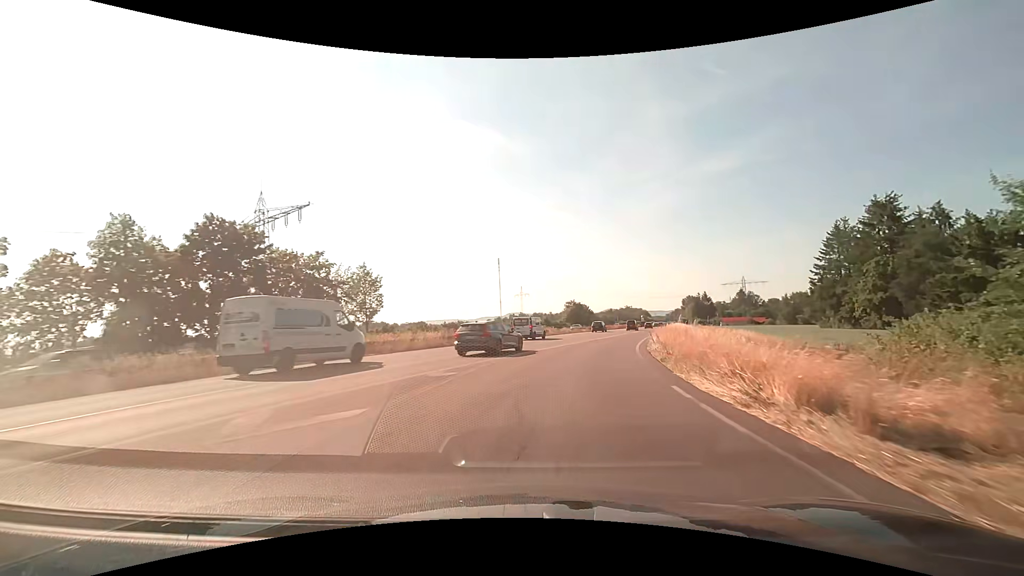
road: trunk_link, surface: asphalt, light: Day
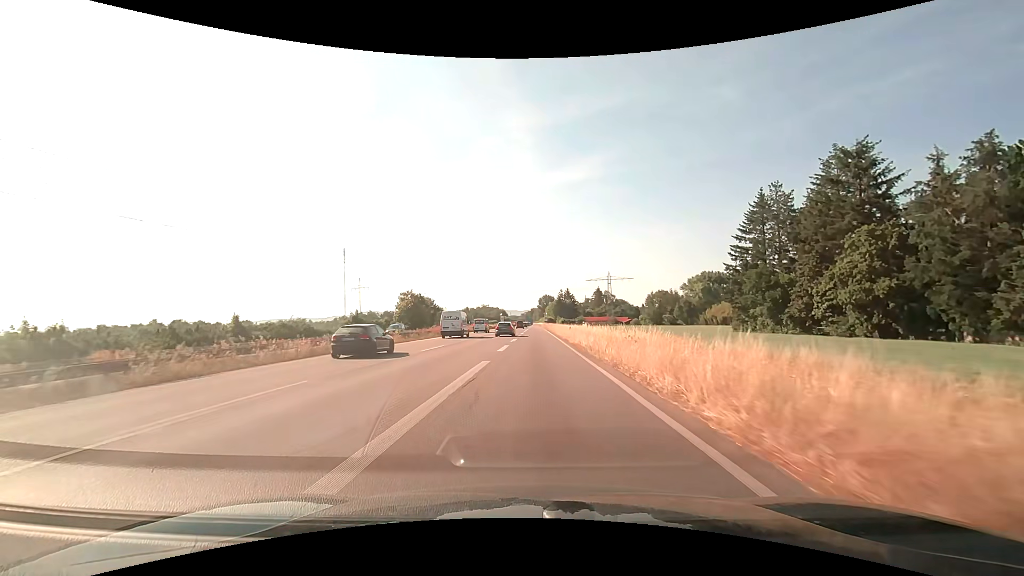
(+8.9, +45.8) m; +17°
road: trunk
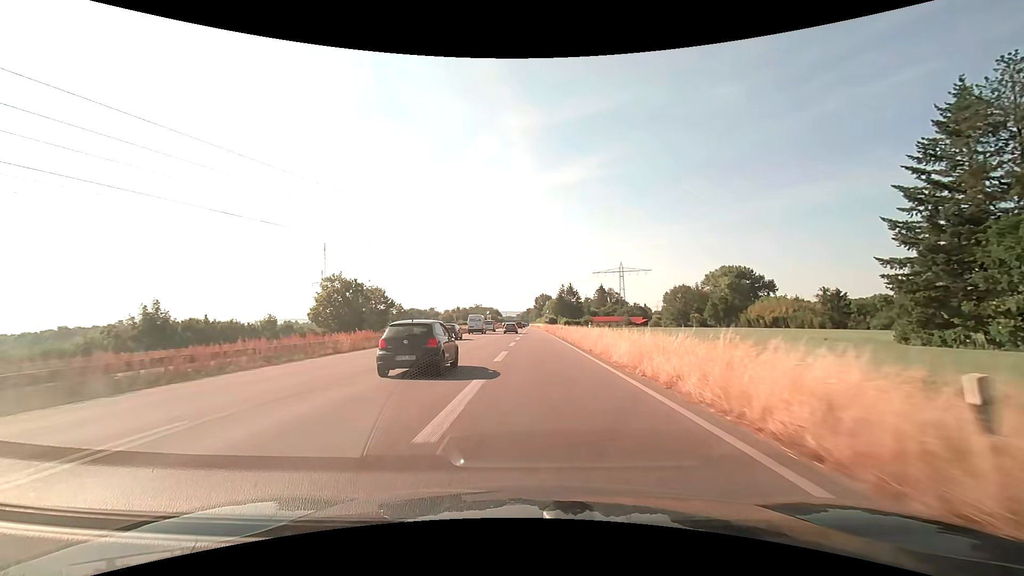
(+0.2, +42.2) m; 0°
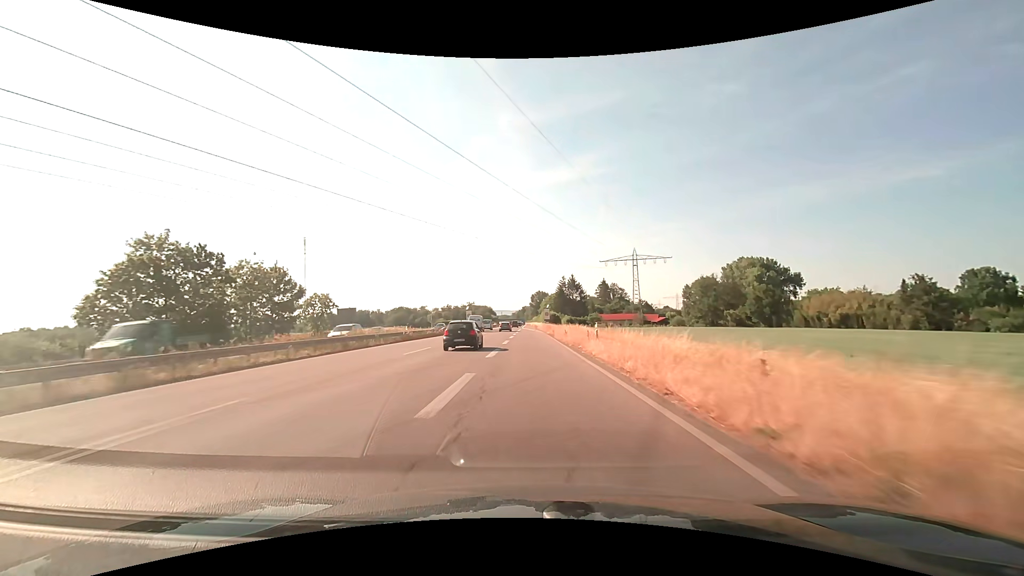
(+0.6, +34.8) m; +1°
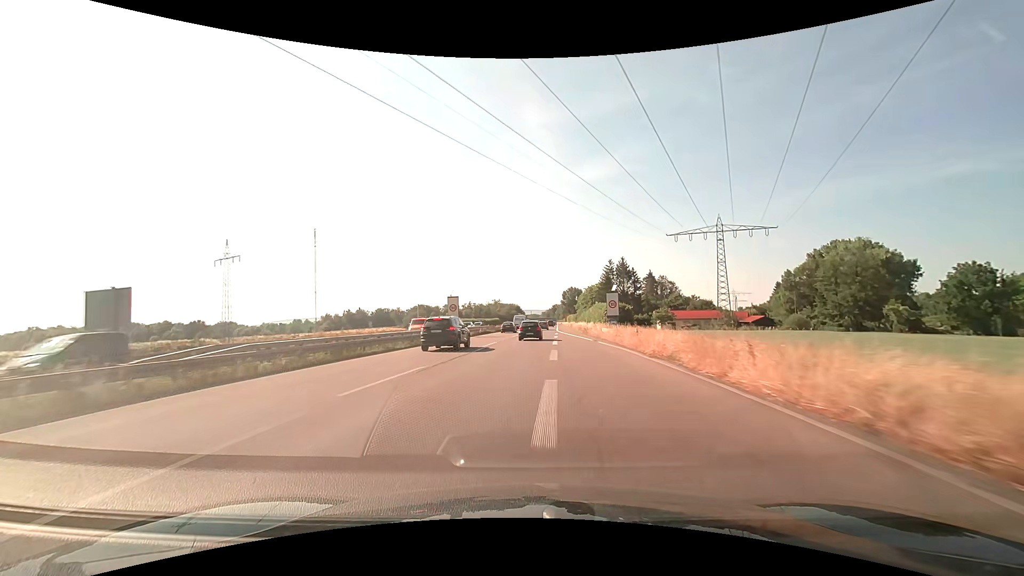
(-1.1, +49.8) m; -3°
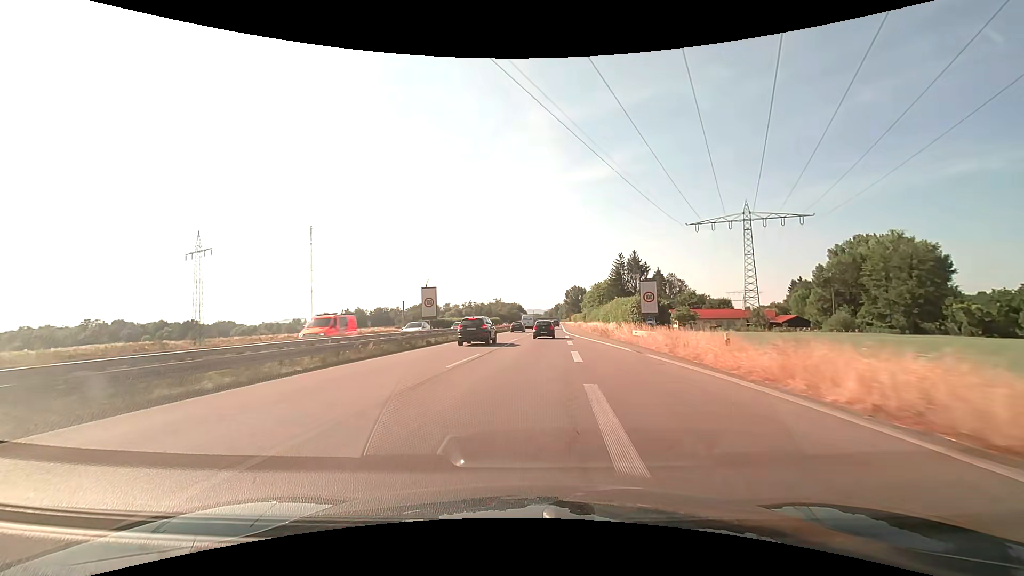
(-0.1, +13.0) m; 0°
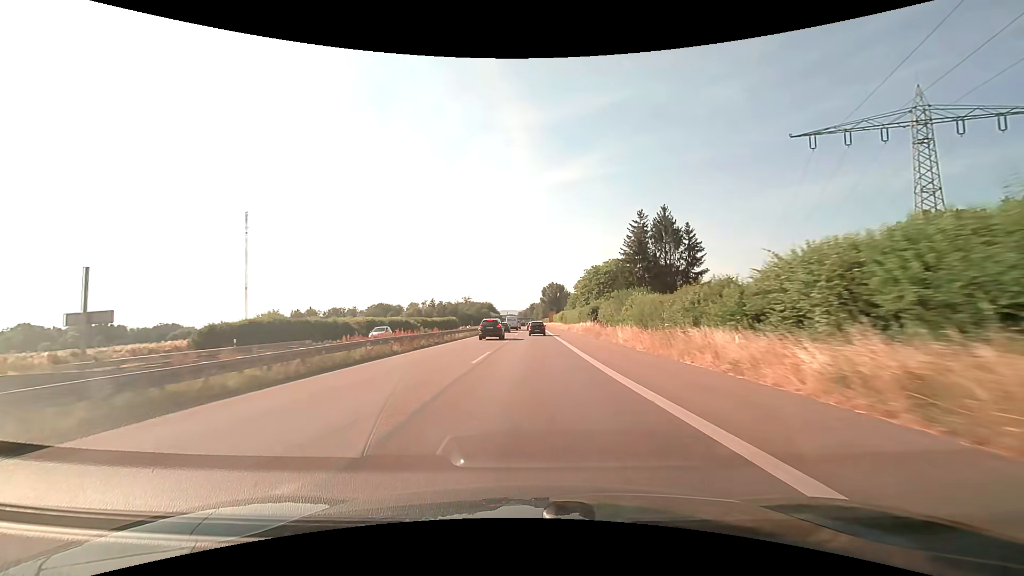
(+1.9, +53.4) m; +3°
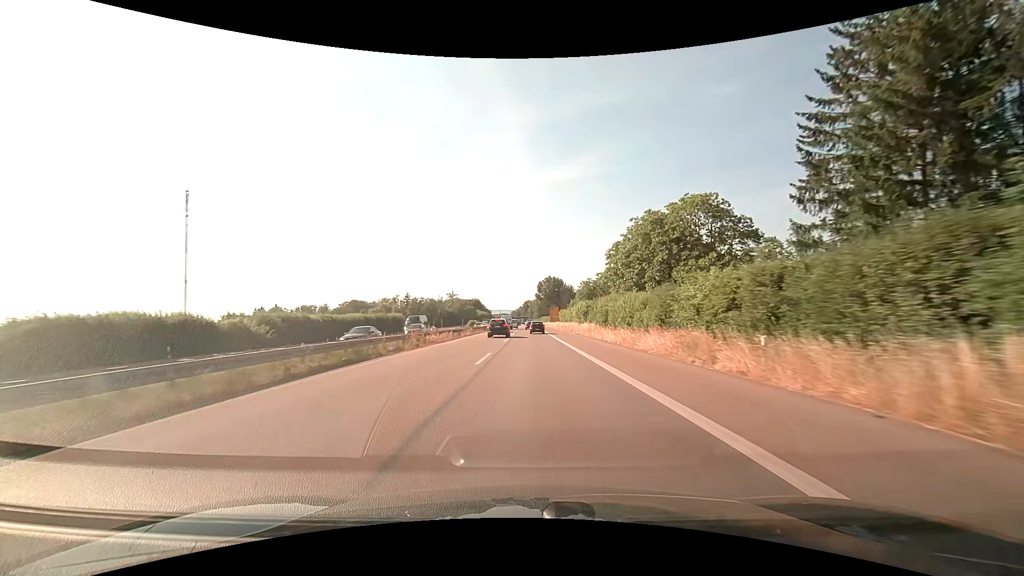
(+0.1, +56.2) m; +1°
(0, +10) (0, +20) (0, +30) (0, +40) (0, +50) (0, +60) (0, +70) (0, +80) (0, +90) (0, +100) m
